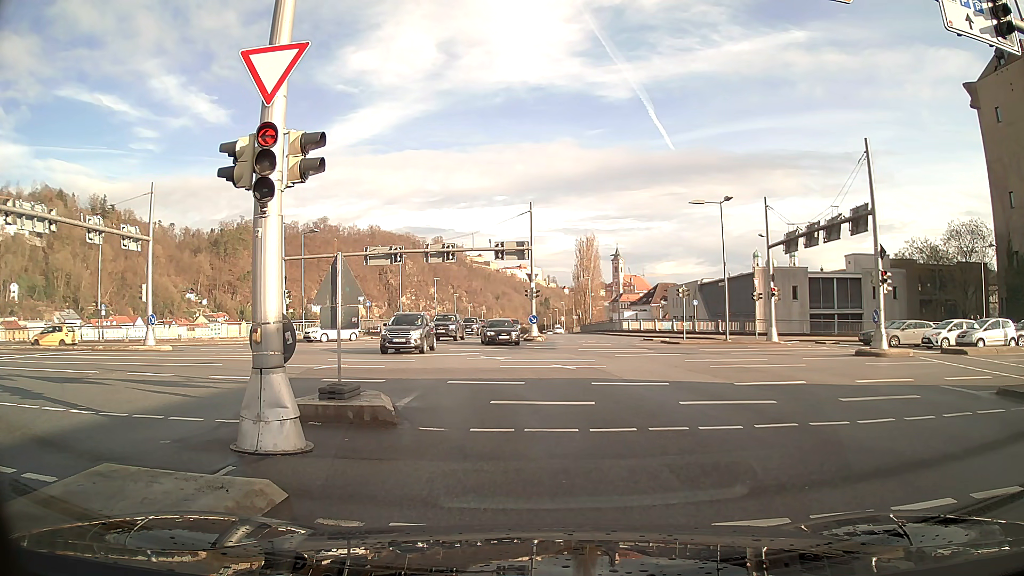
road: primary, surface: asphalt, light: Day
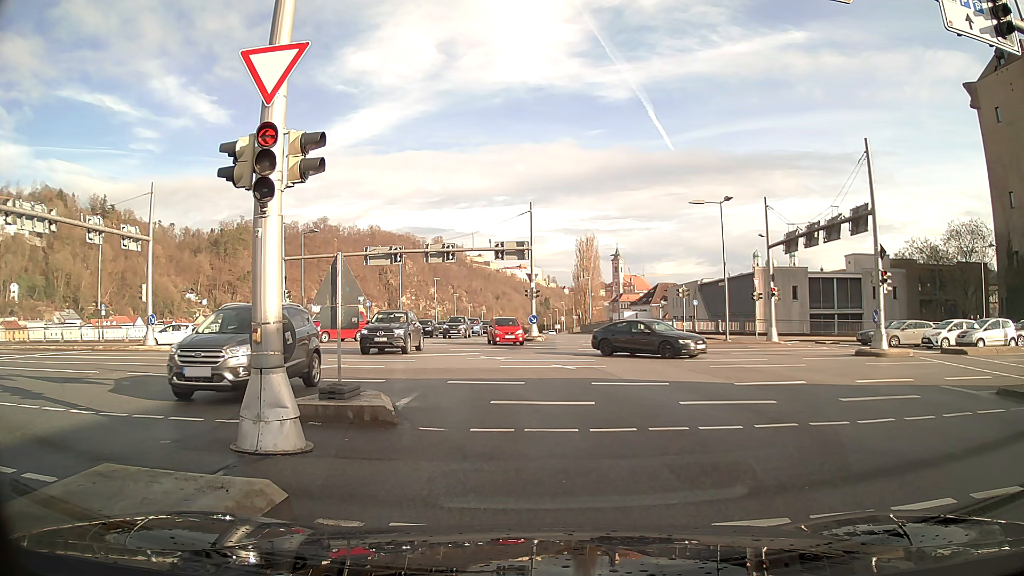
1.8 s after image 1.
(0.0, 0.0) m; 0°
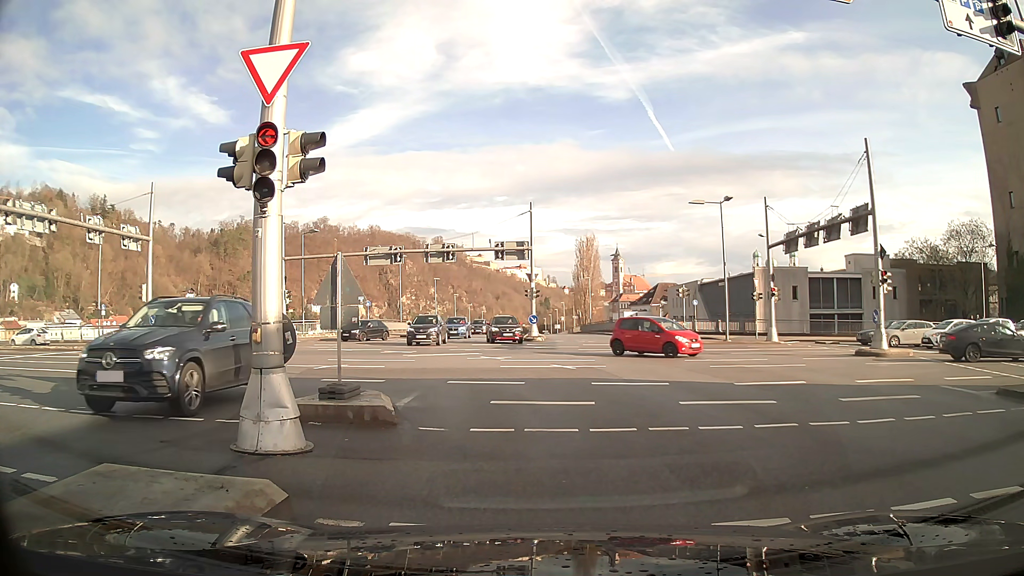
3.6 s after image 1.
(0.0, 0.0) m; 0°
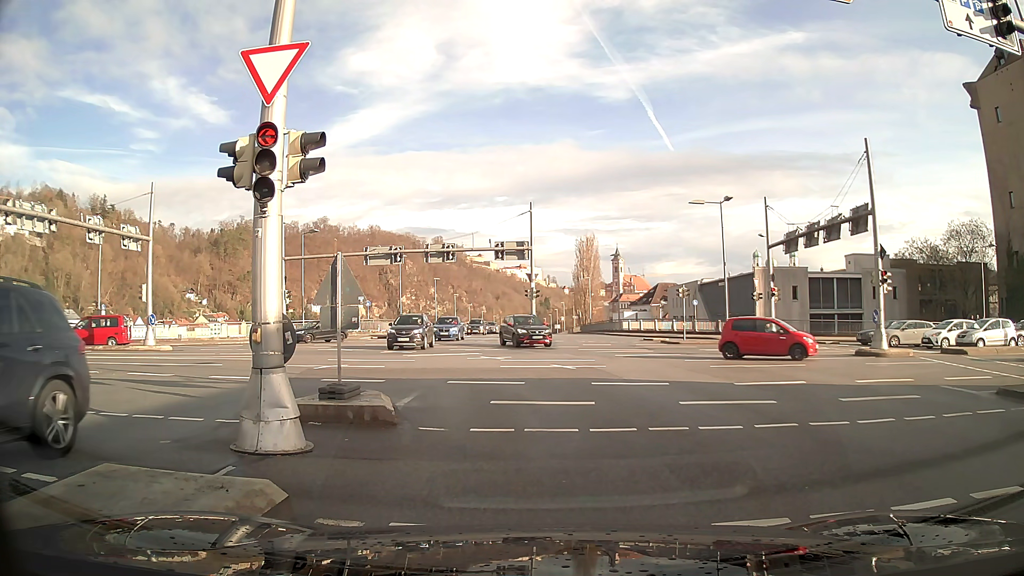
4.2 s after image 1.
(0.0, 0.0) m; 0°
(0, +10) (-2, +20) (-8, +28) (-17, +32) (-27, +33) (-37, +33) (-47, +33) (-57, +33) (-67, +33) (-77, +33) m
